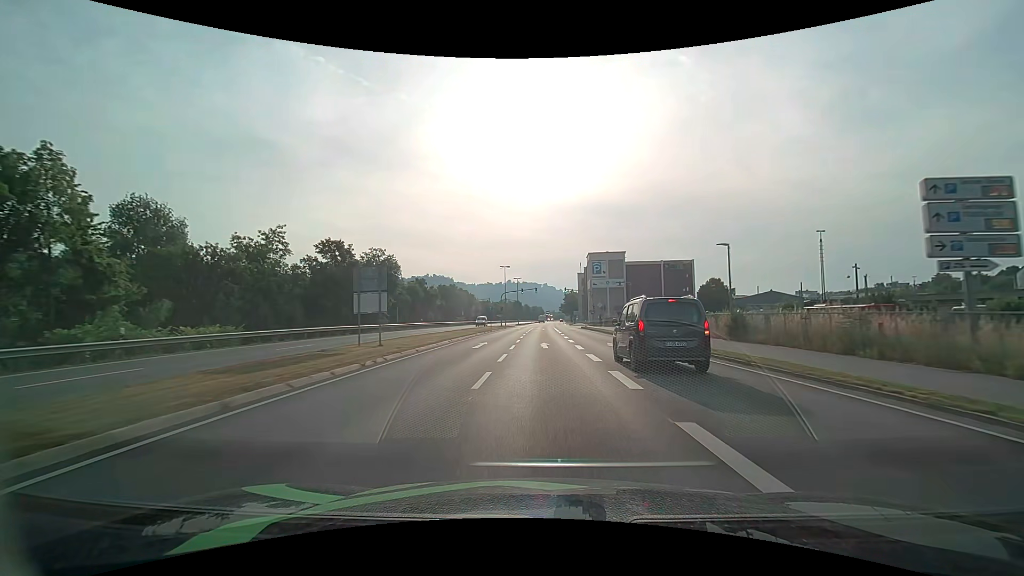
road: primary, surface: asphalt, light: Day
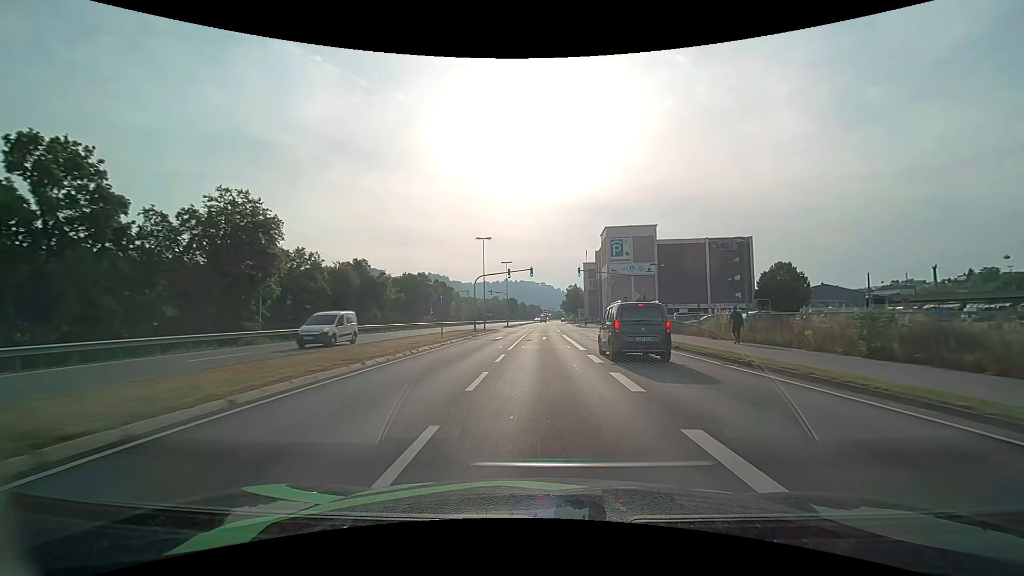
(+0.1, +30.1) m; 0°
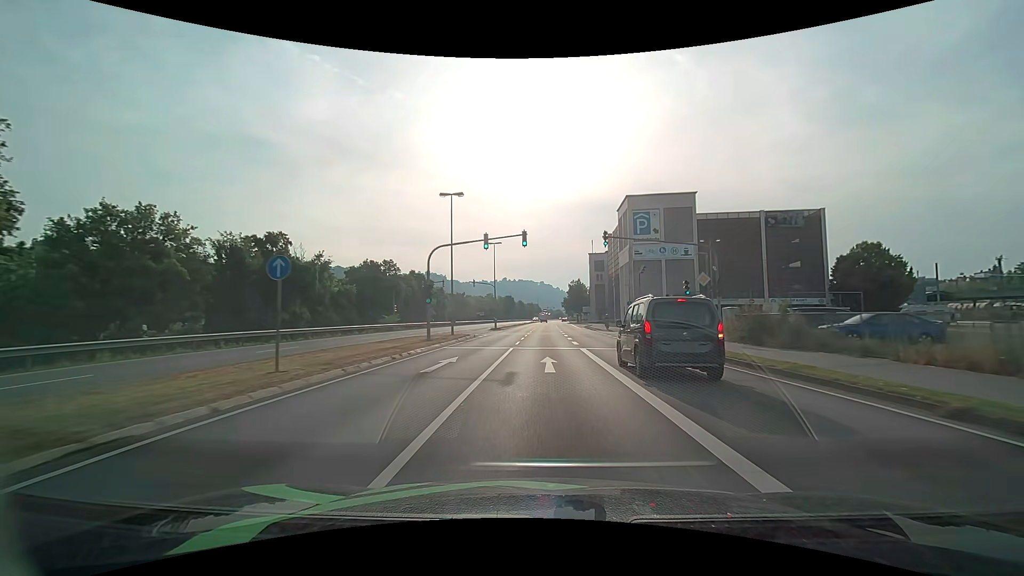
(0.0, +19.7) m; 0°
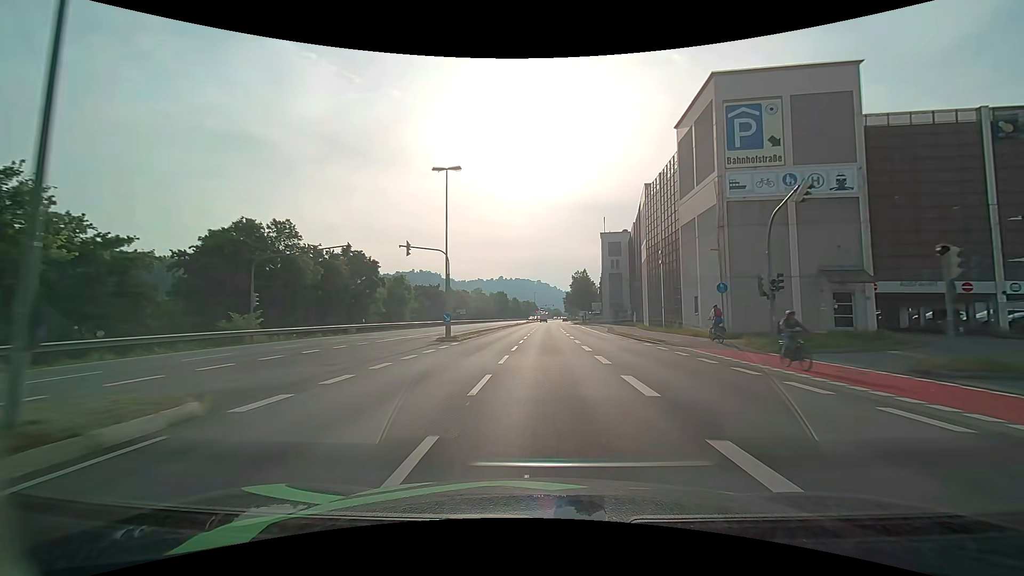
(+0.1, +29.4) m; 0°
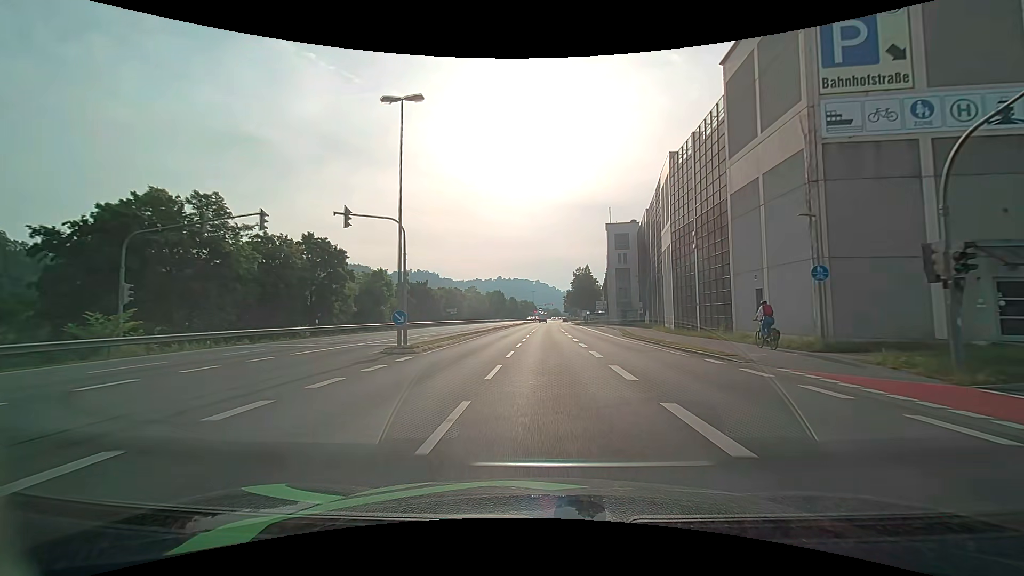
(0.0, +9.7) m; 0°
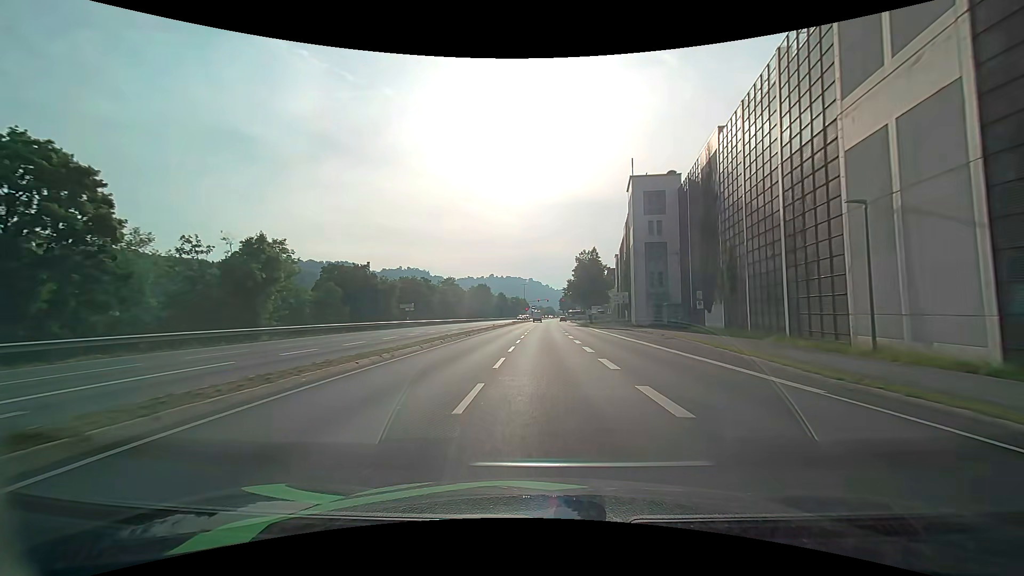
(+0.3, +28.0) m; 0°
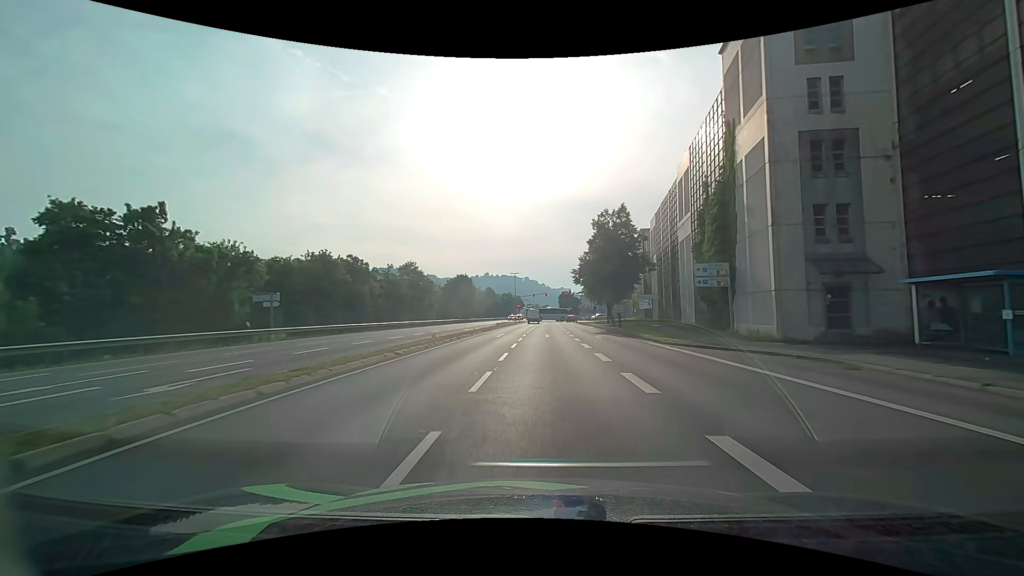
(+0.5, +34.0) m; +1°
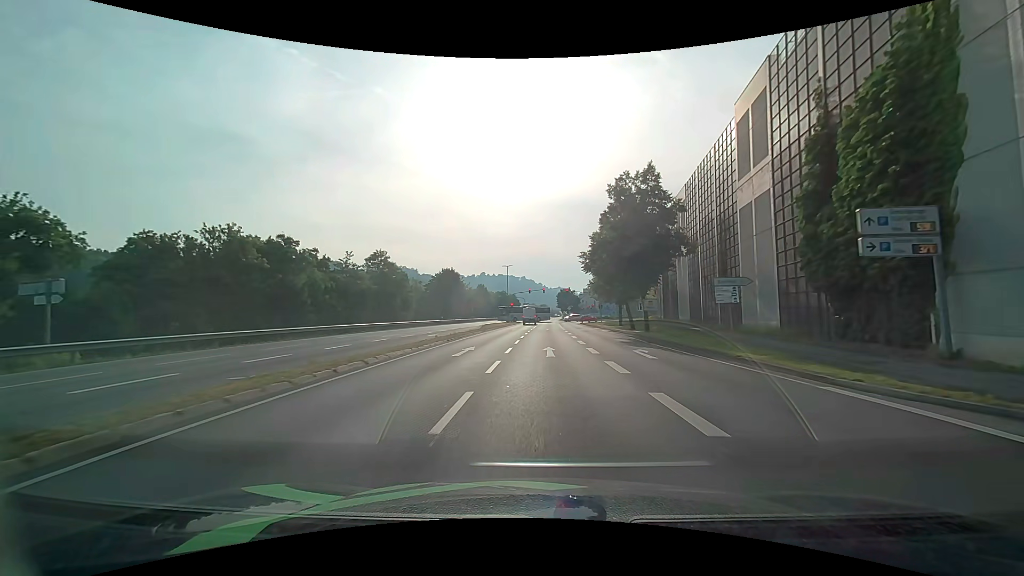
(+0.1, +14.9) m; 0°
(0, +10) (0, +20) (0, +30) (0, +40) (+1, +50) (+1, +60) (+1, +70) (+2, +80) (+2, +90) (+2, +100) m
